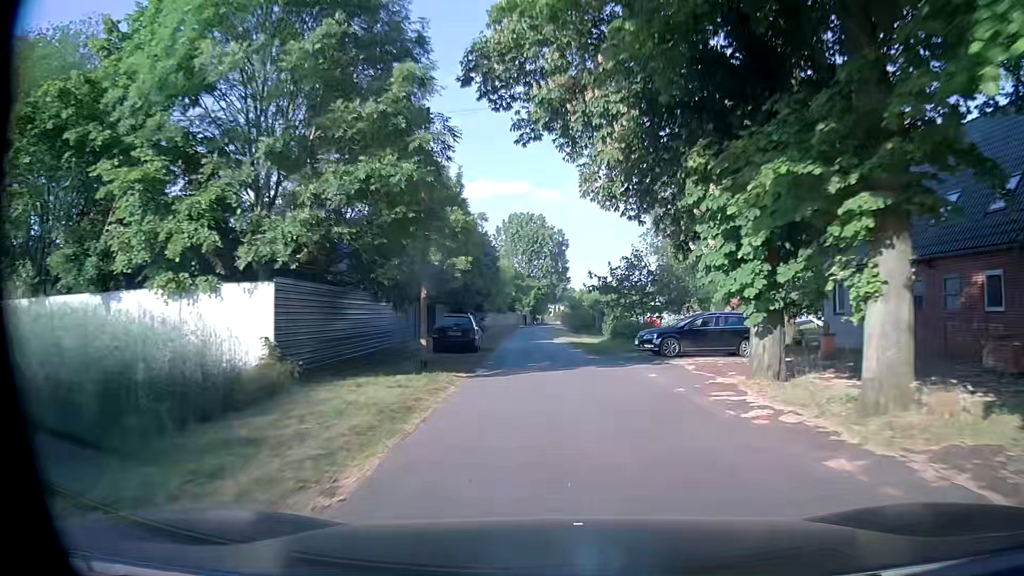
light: Day
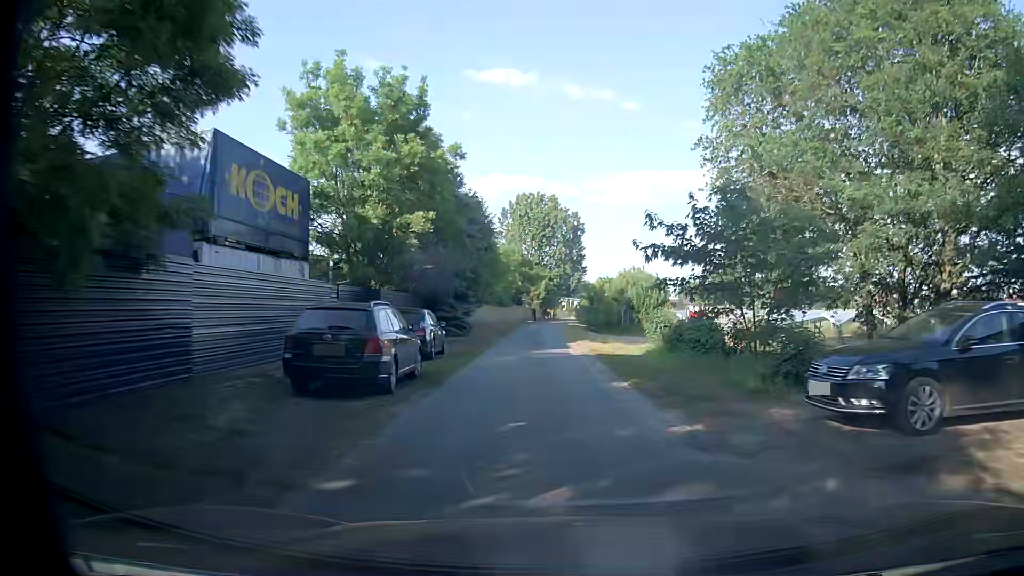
(-0.1, +15.0) m; -1°
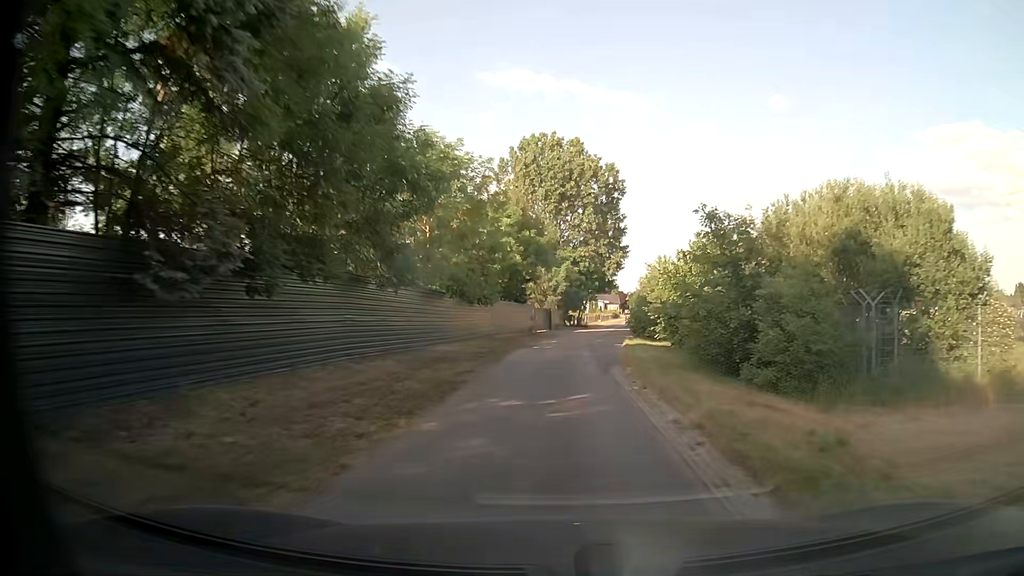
(-1.1, +38.4) m; -2°
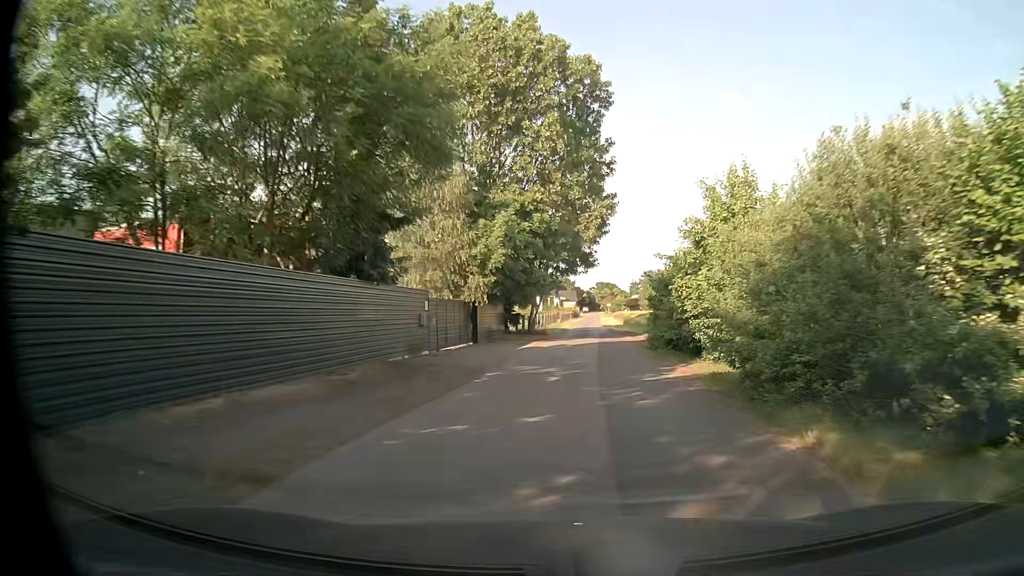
(+0.8, +31.1) m; +4°
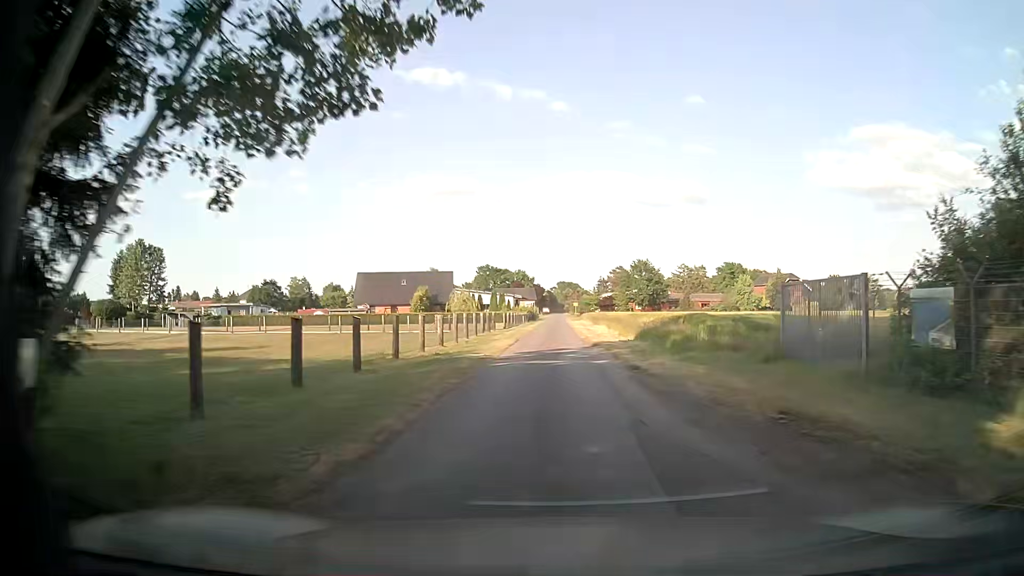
(+1.4, +39.5) m; +3°
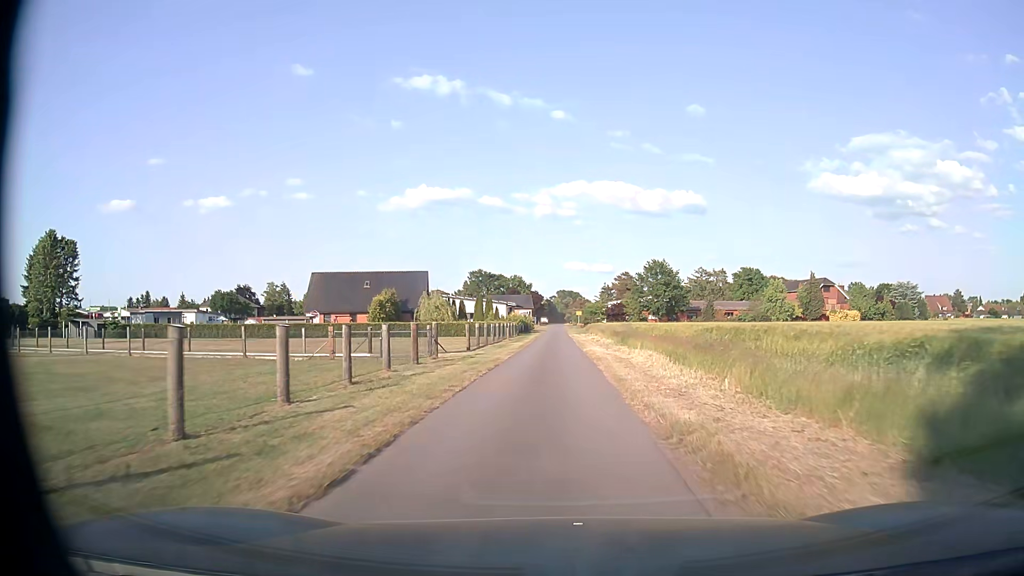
(0.0, +23.8) m; 0°
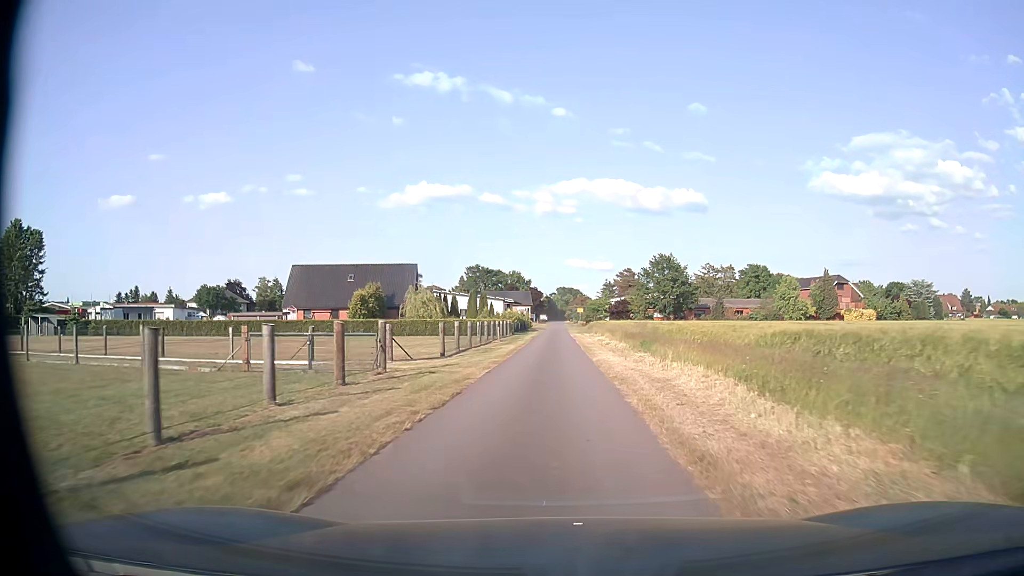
(0.0, +7.9) m; 0°
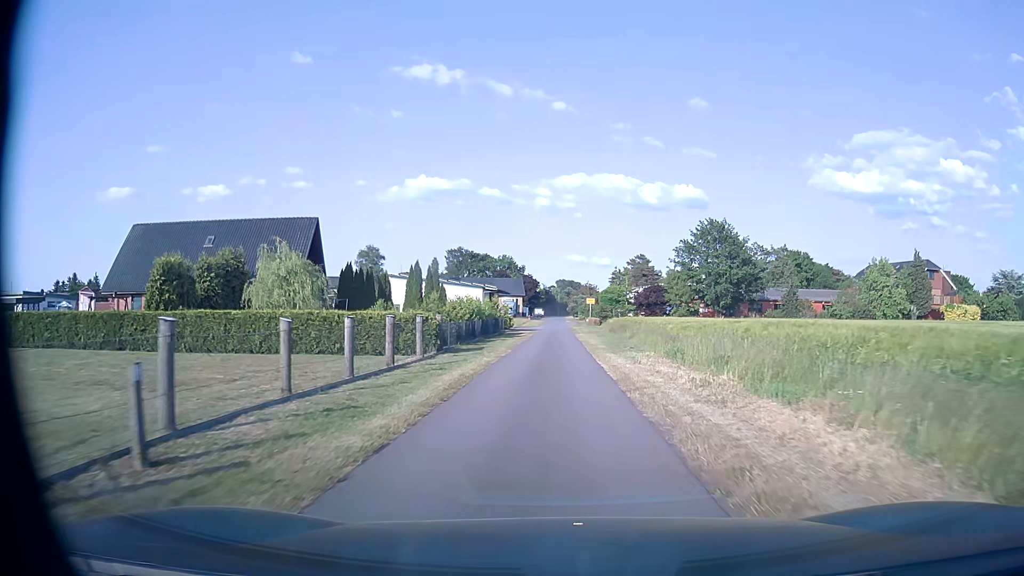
(-0.1, +39.0) m; 0°
(0, +10) (0, +20) (0, +30) (-1, +40) (-1, +50) (-1, +60) (-1, +70) (0, +80) (0, +90) (0, +100) m
